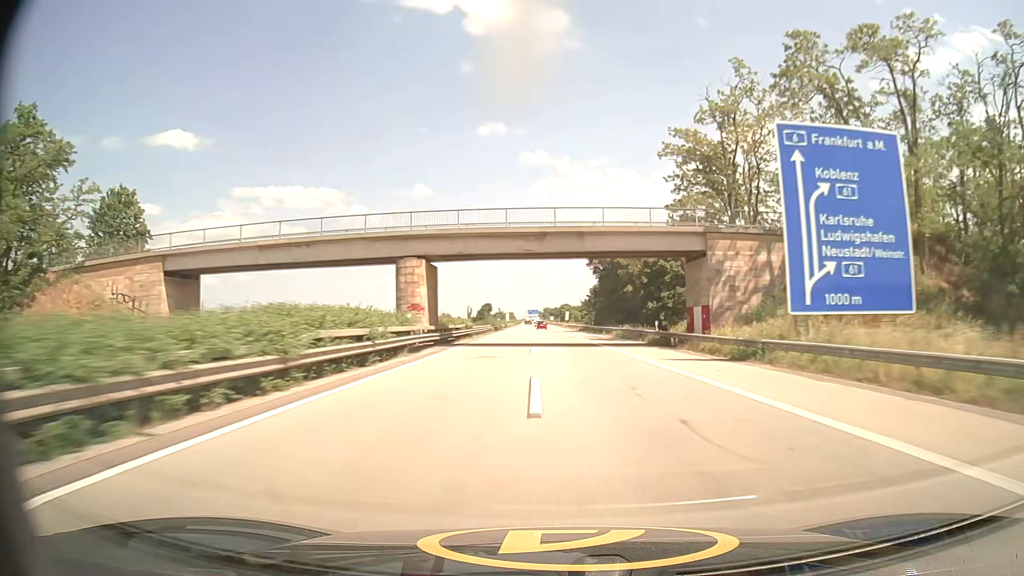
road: motorway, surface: asphalt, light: Day
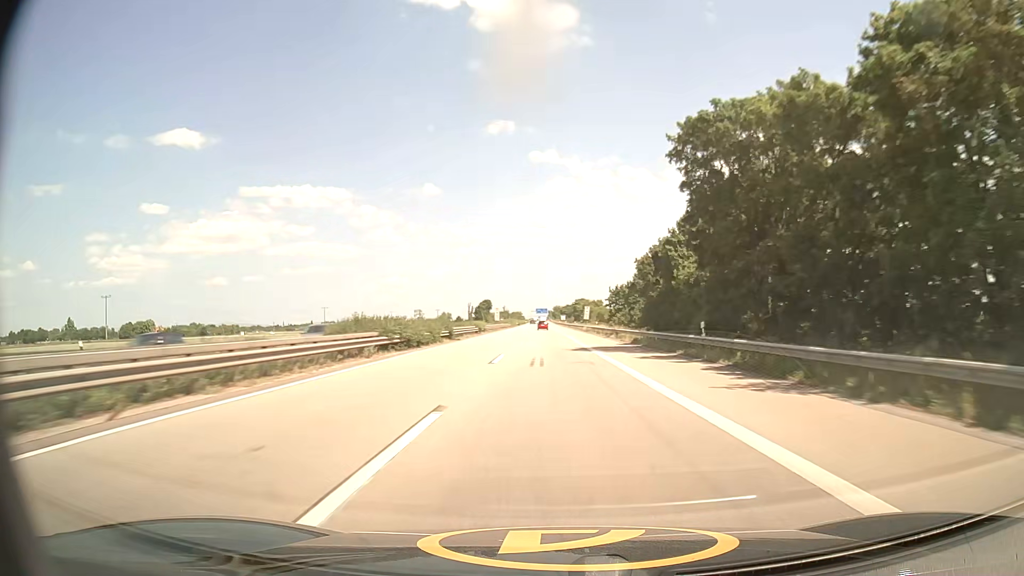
(-0.2, +59.9) m; -1°
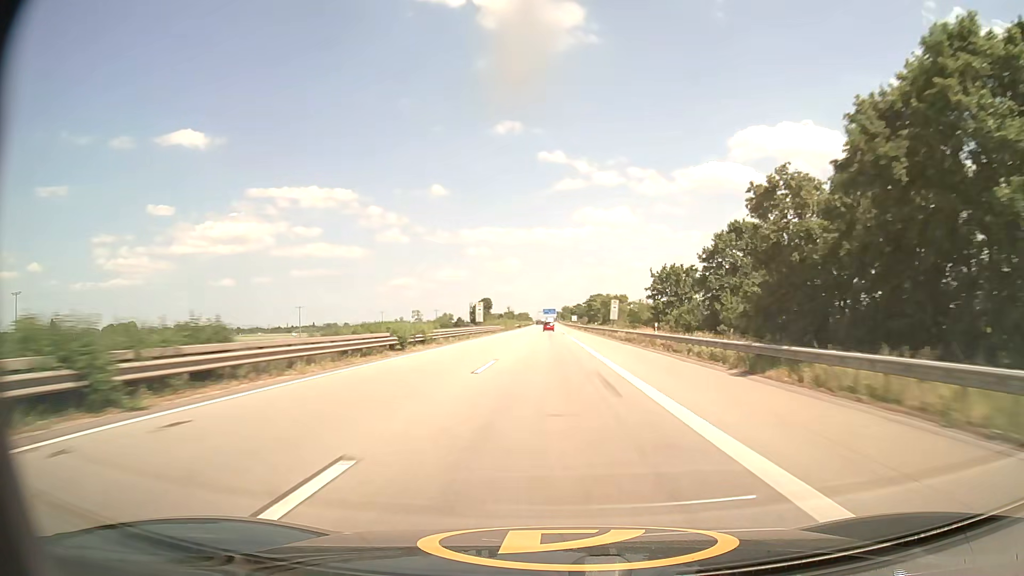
(-0.2, +39.7) m; -1°
